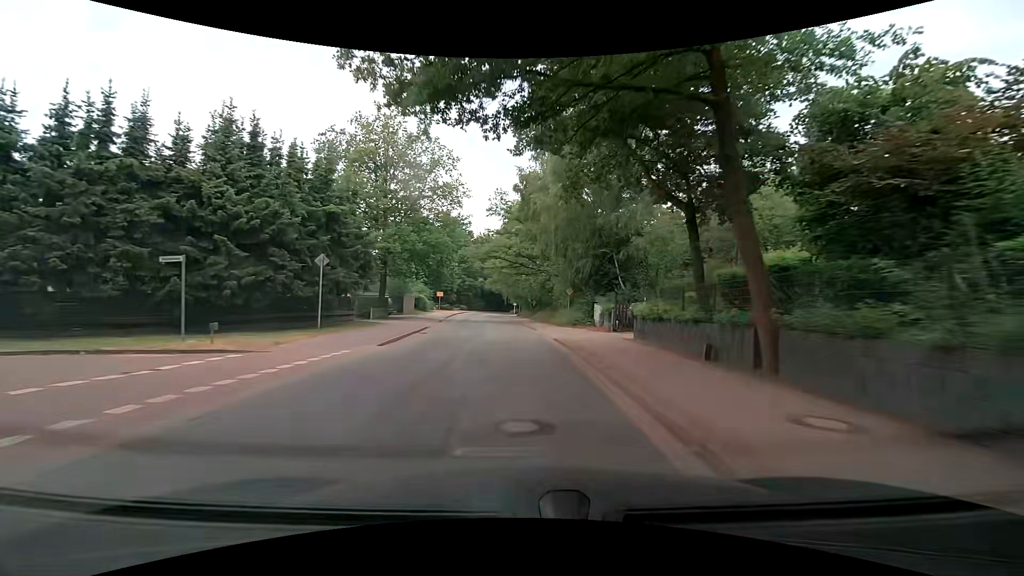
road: tertiary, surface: asphalt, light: Day
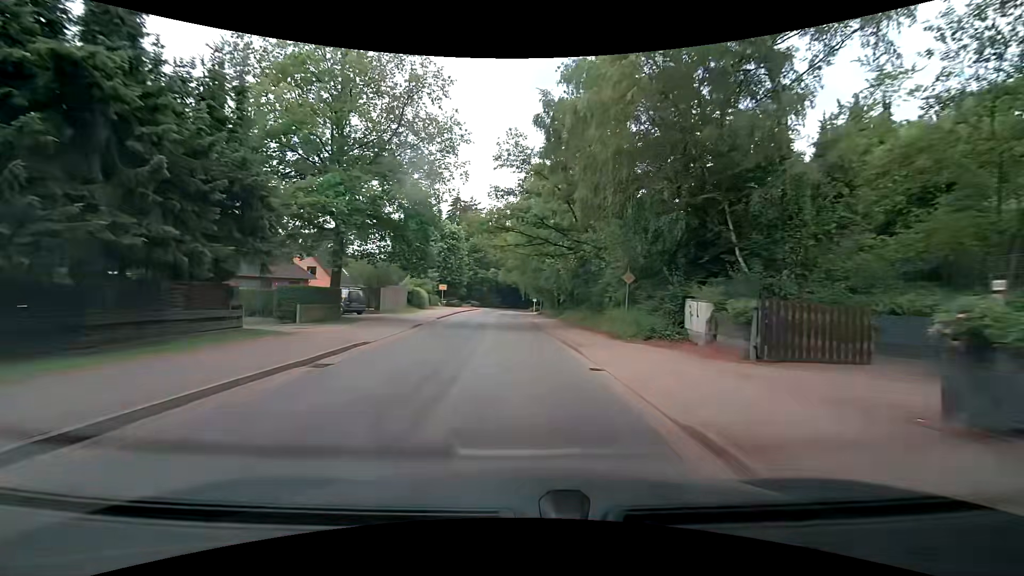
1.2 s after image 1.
(-0.2, +14.6) m; -2°
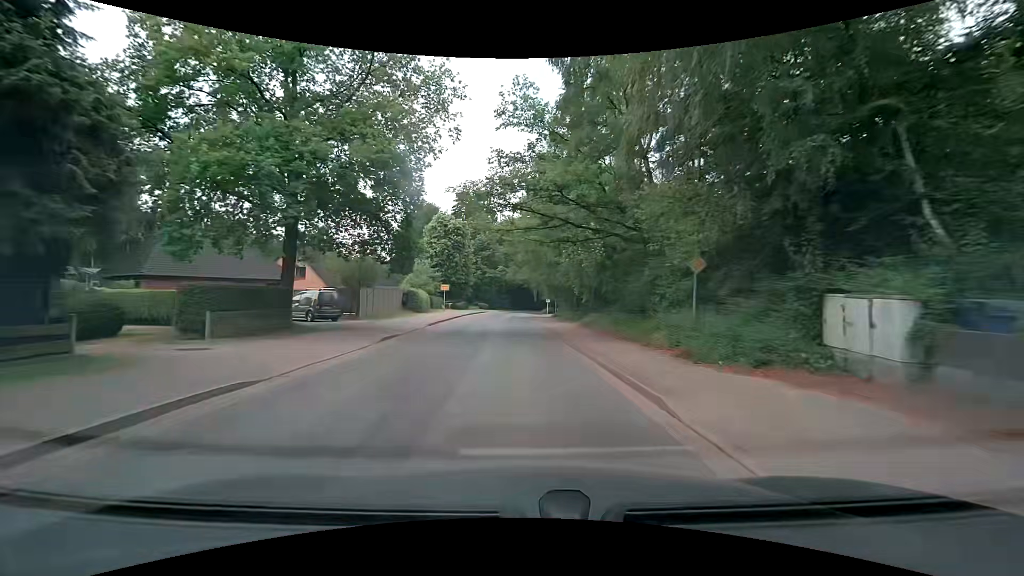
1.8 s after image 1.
(0.0, +7.2) m; -1°
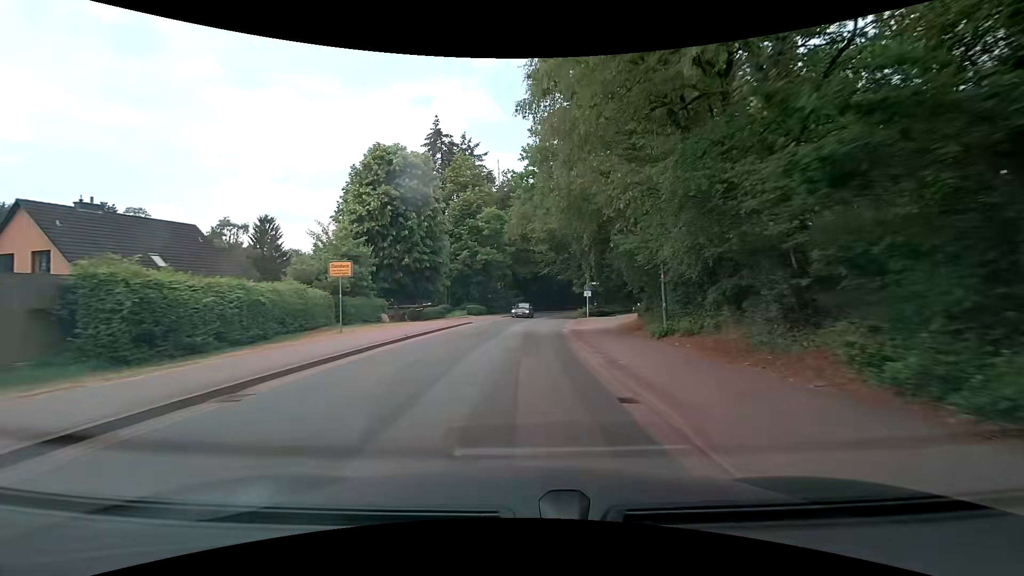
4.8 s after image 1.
(-0.9, +35.4) m; -2°
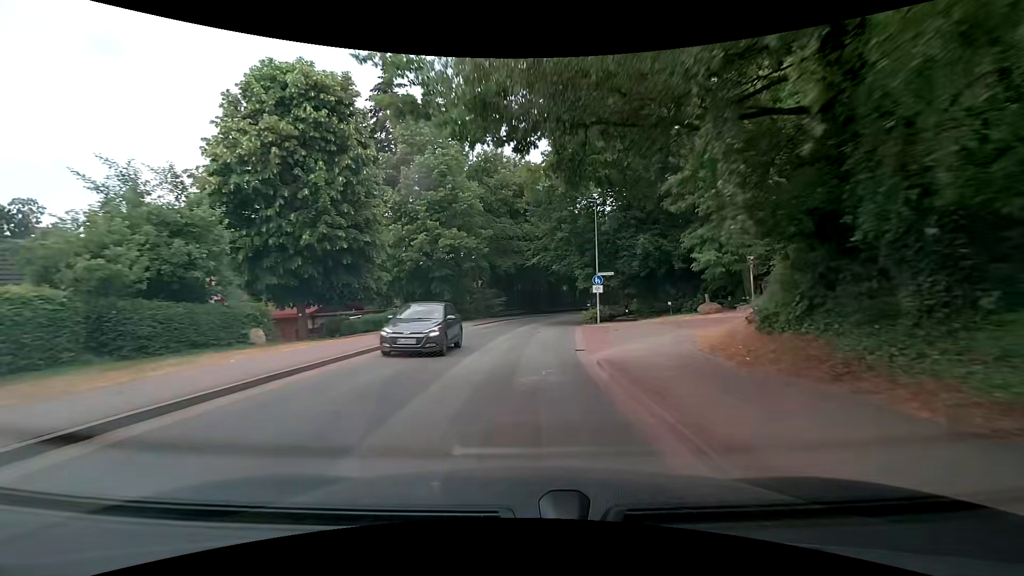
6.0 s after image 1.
(+0.1, +14.6) m; +1°
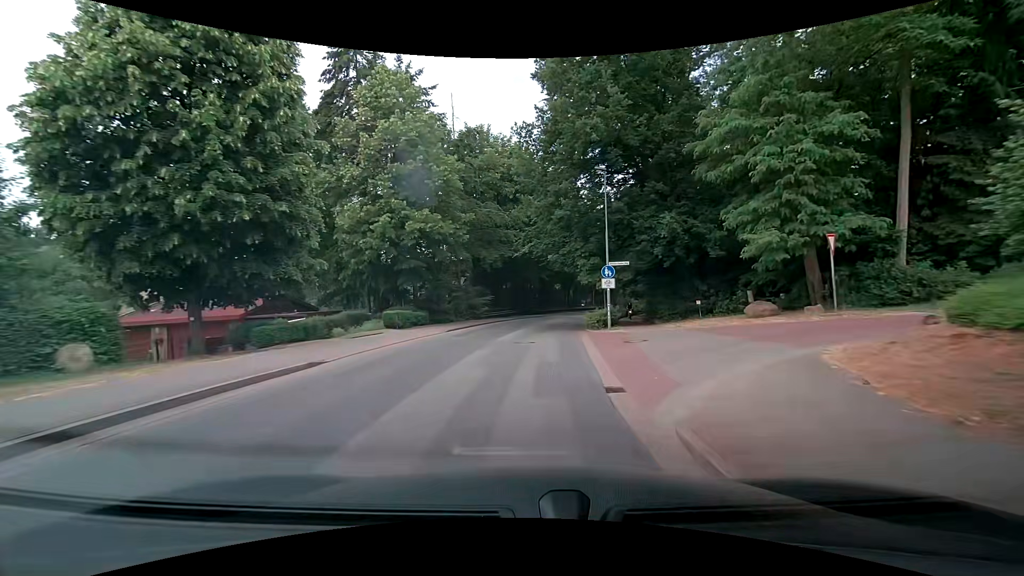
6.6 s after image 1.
(+0.1, +7.3) m; +1°
